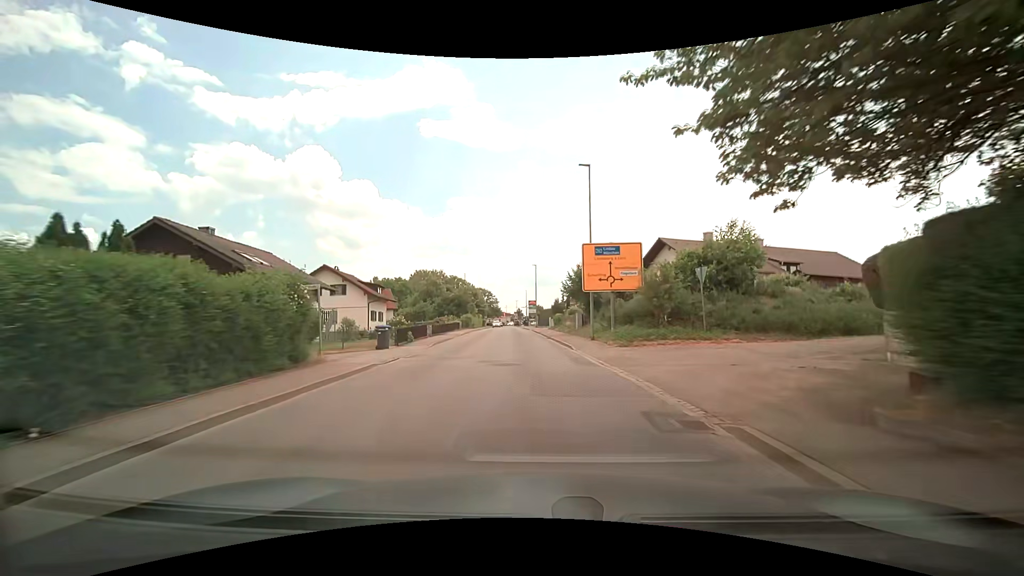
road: secondary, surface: asphalt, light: Day
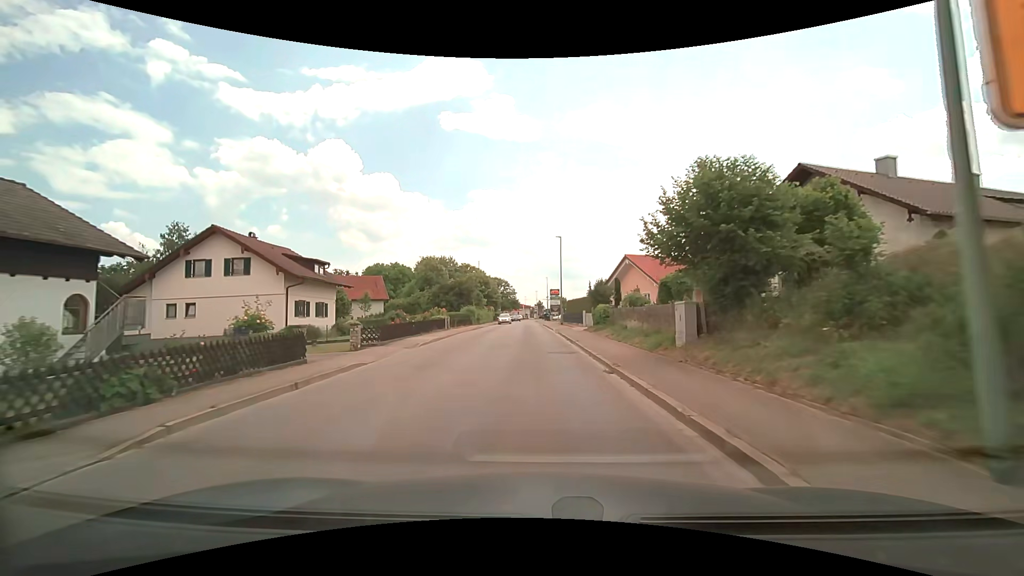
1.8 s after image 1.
(-0.4, +20.3) m; -2°
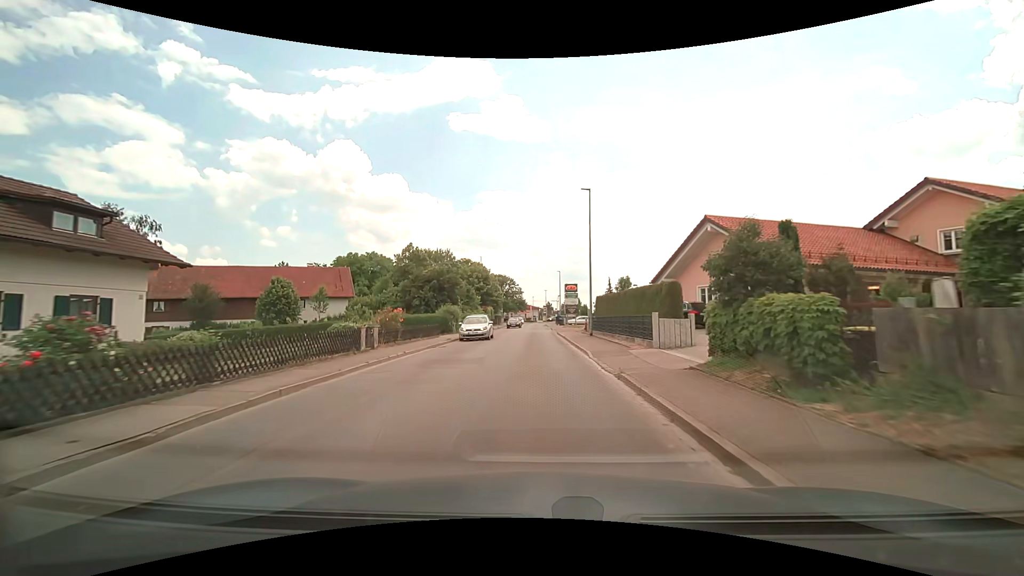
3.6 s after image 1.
(-0.3, +19.8) m; -1°
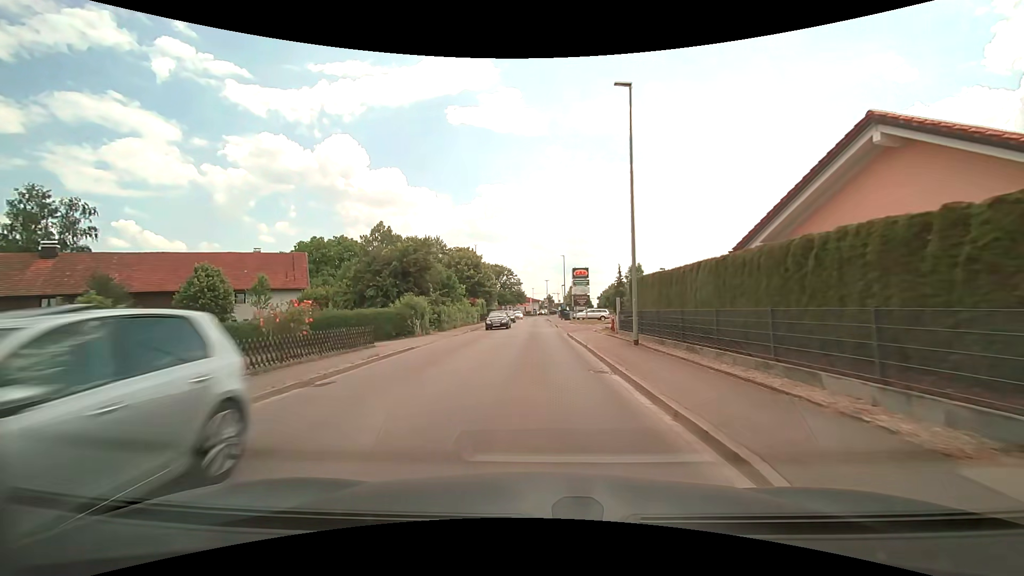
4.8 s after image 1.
(0.0, +13.1) m; 0°
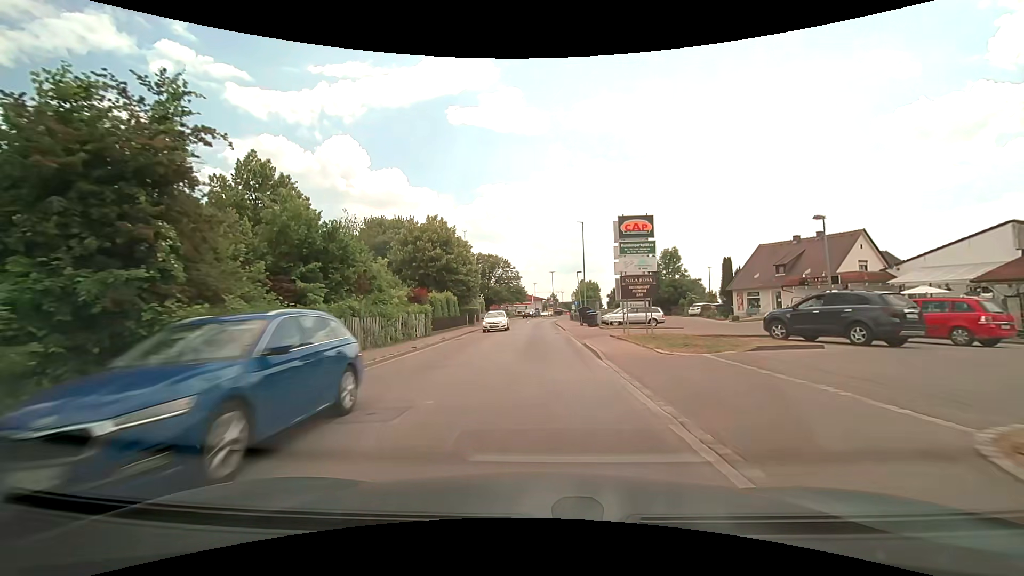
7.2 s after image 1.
(-0.2, +26.2) m; -1°
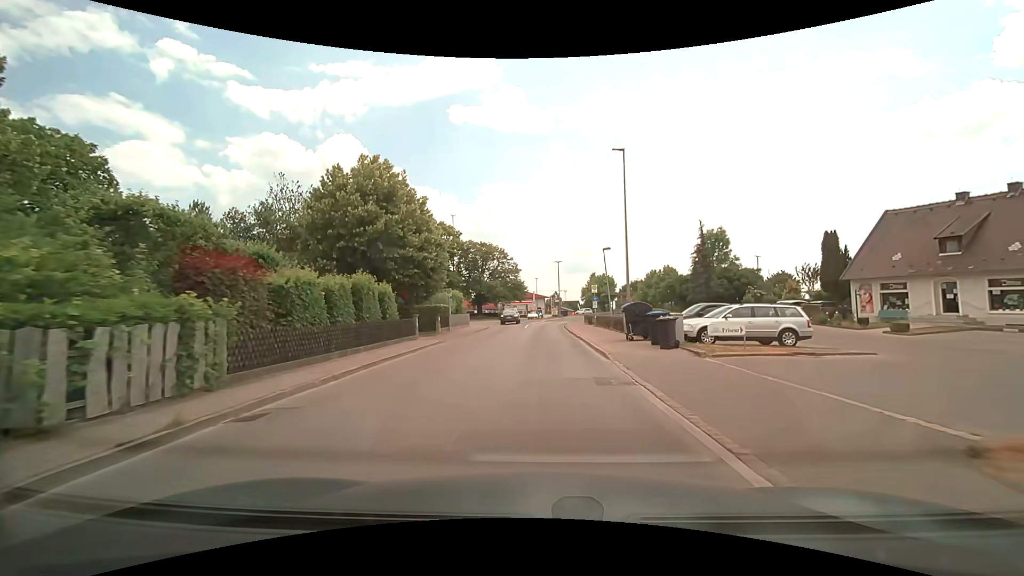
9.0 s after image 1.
(0.0, +19.5) m; 0°
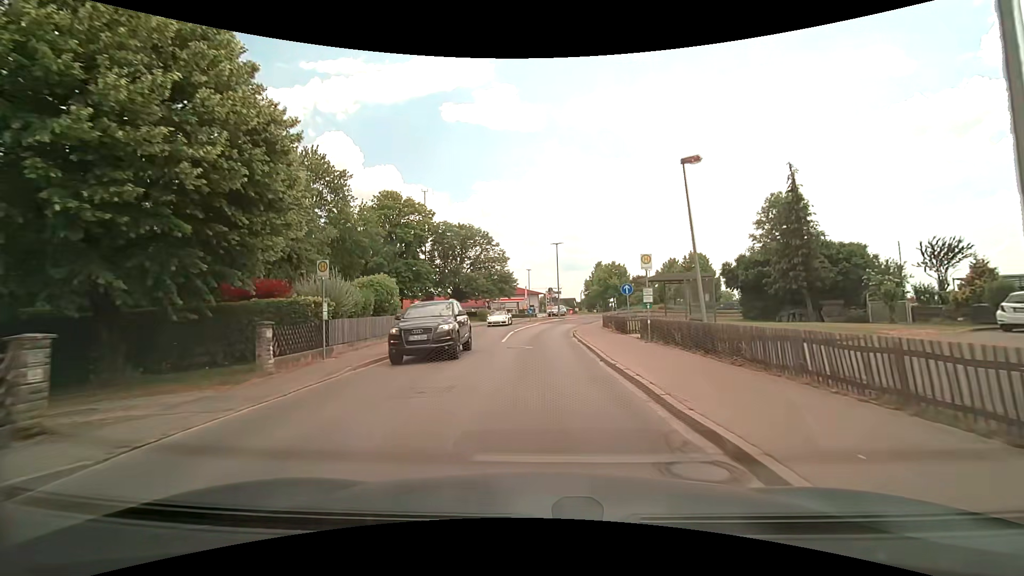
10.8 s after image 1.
(+0.1, +19.2) m; +1°
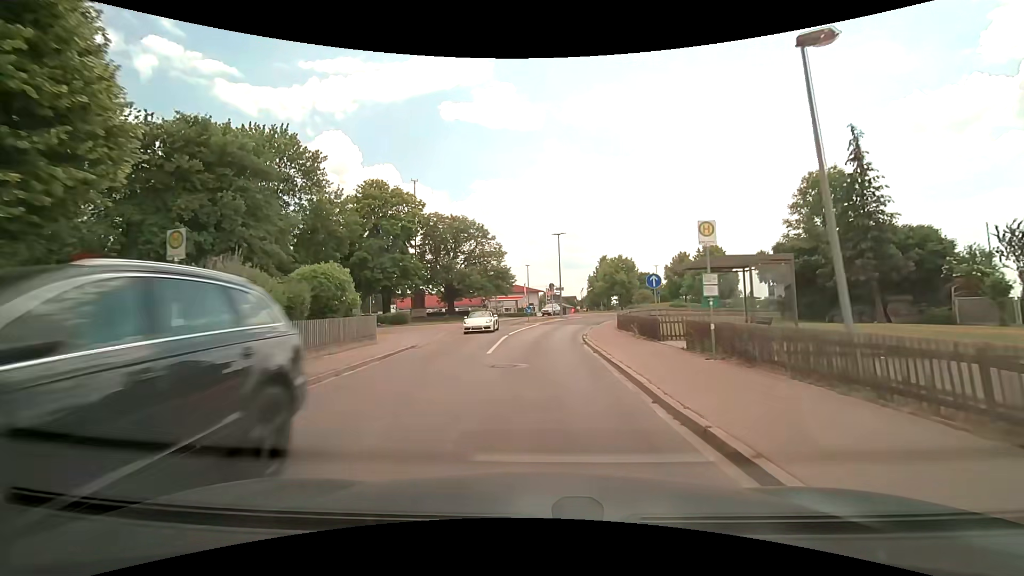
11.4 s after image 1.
(0.0, +6.1) m; 0°
(0, +10) (0, +20) (+1, +30) (+3, +40) (+6, +49) (+13, +55) (+23, +58) (+31, +64) (+33, +74) (+29, +83) m
